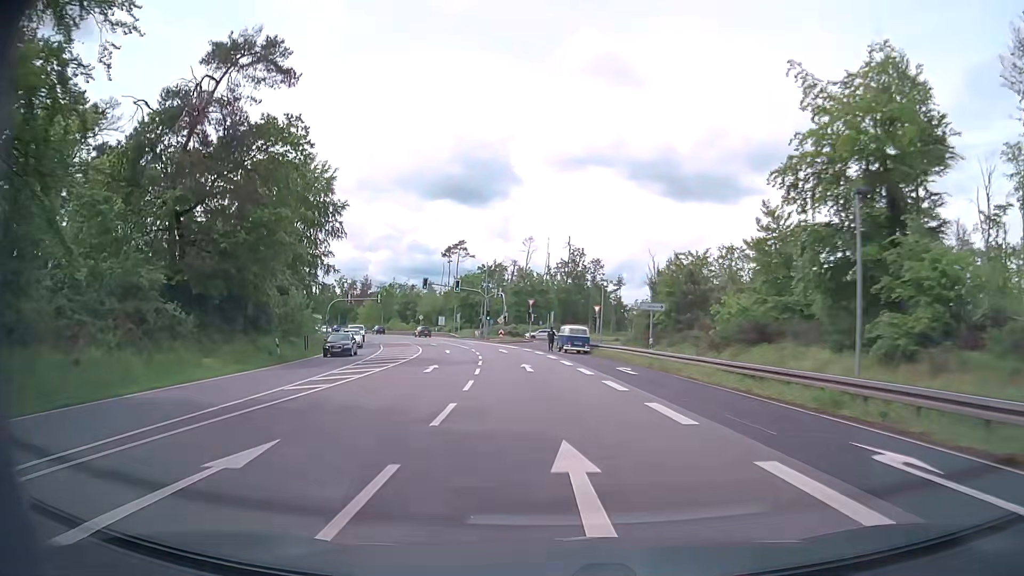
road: primary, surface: asphalt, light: Day
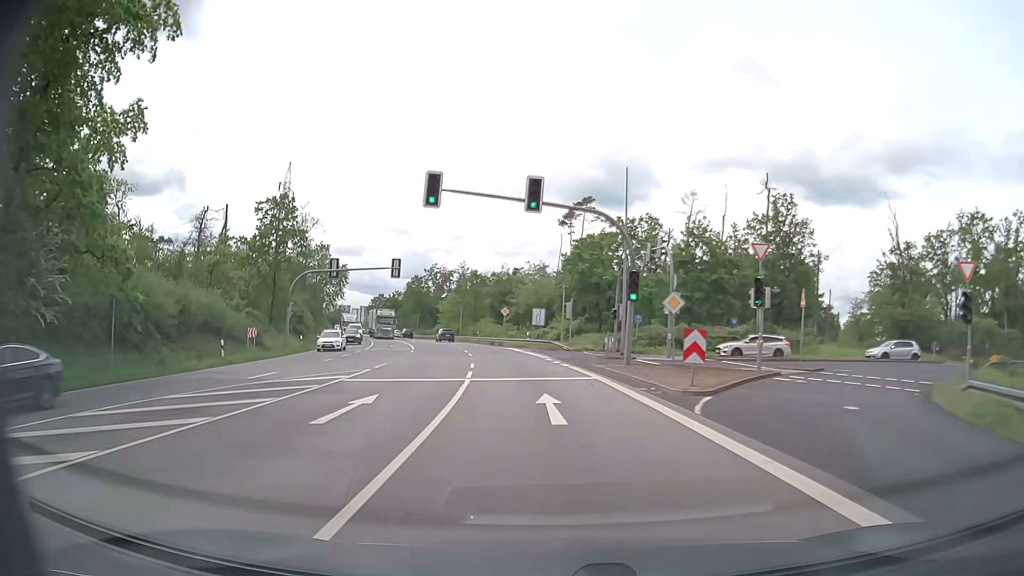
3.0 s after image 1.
(-5.0, +53.4) m; -12°
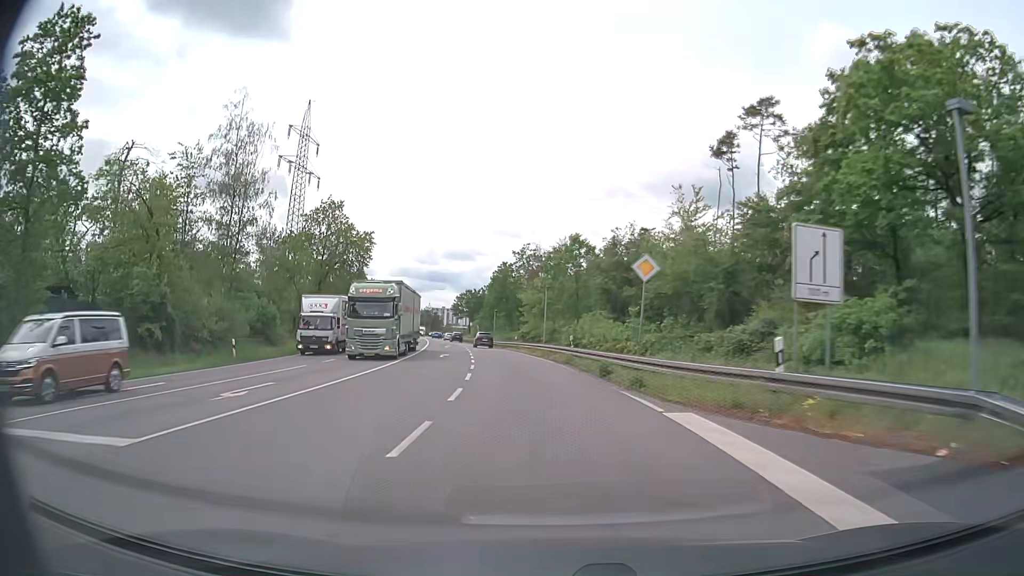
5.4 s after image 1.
(-3.6, +43.5) m; -9°
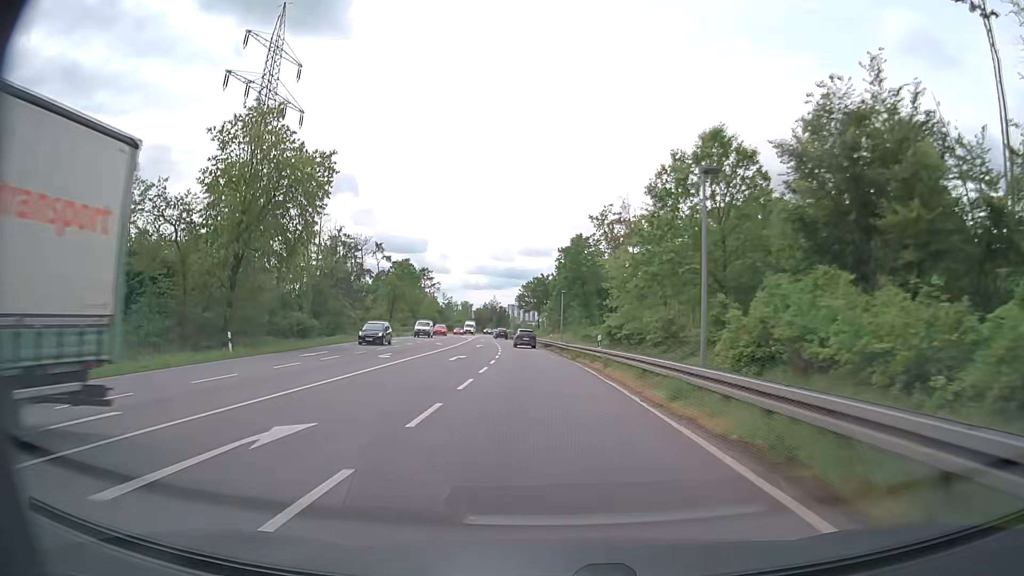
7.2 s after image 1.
(-2.1, +34.1) m; -7°
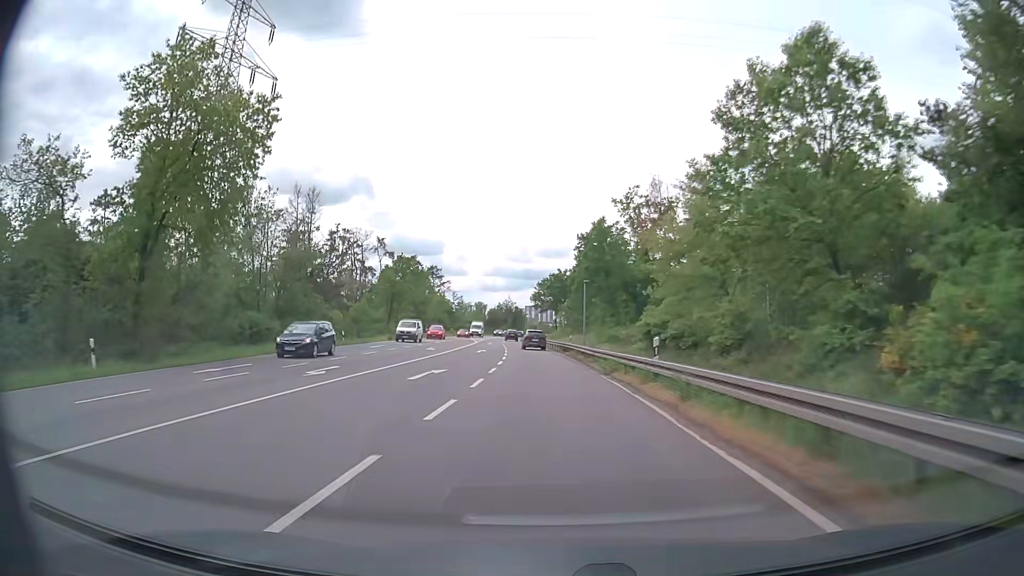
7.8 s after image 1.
(-0.1, +11.5) m; -1°
(0, +10) (0, +20) (-1, +30) (-1, +40) (-2, +50) (-3, +60) (-4, +70) (-5, +80) (-6, +90) (-7, +100) m
